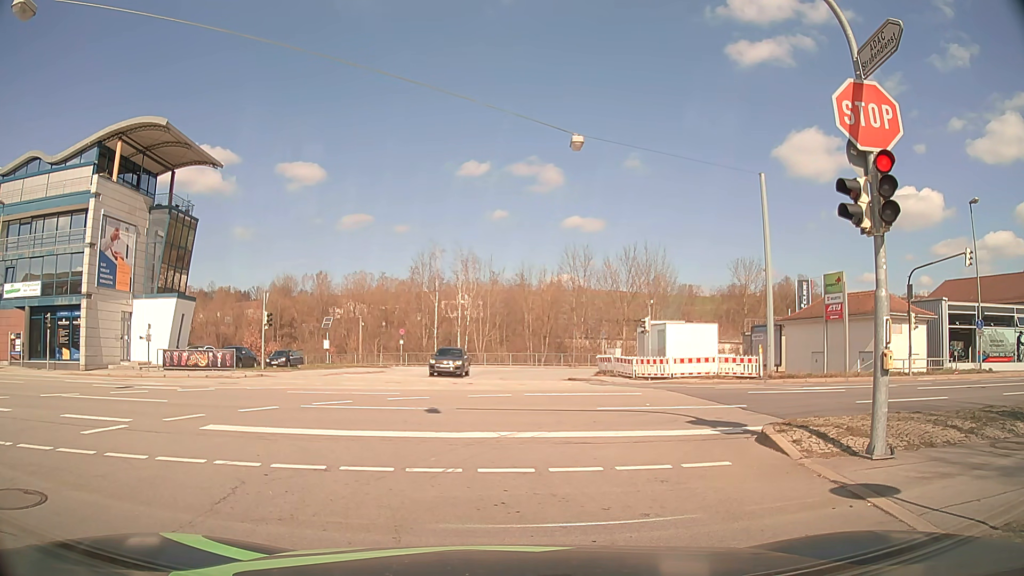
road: tertiary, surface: asphalt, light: Day
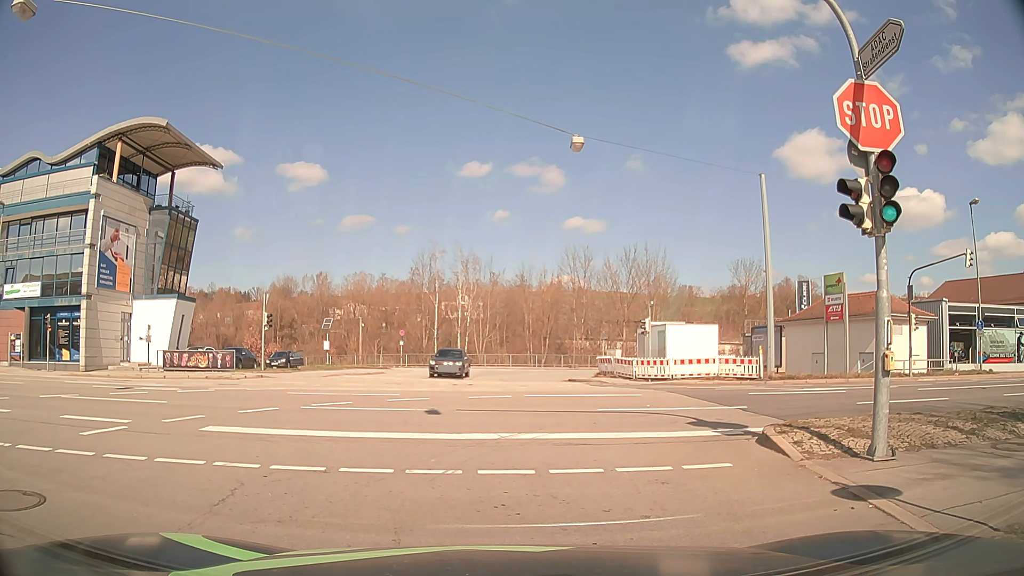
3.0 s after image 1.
(0.0, 0.0) m; 0°
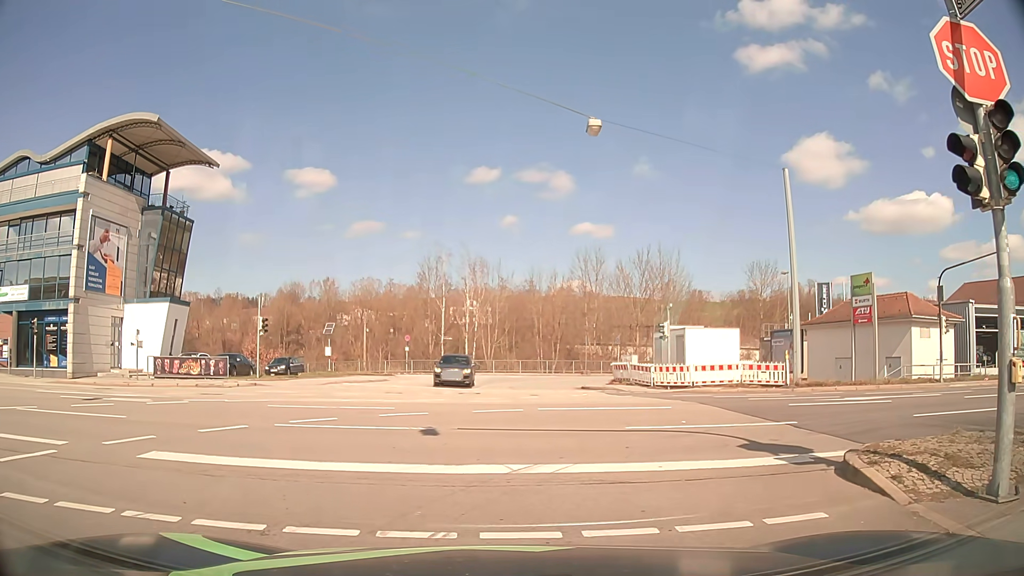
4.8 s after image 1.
(0.0, +2.3) m; -2°
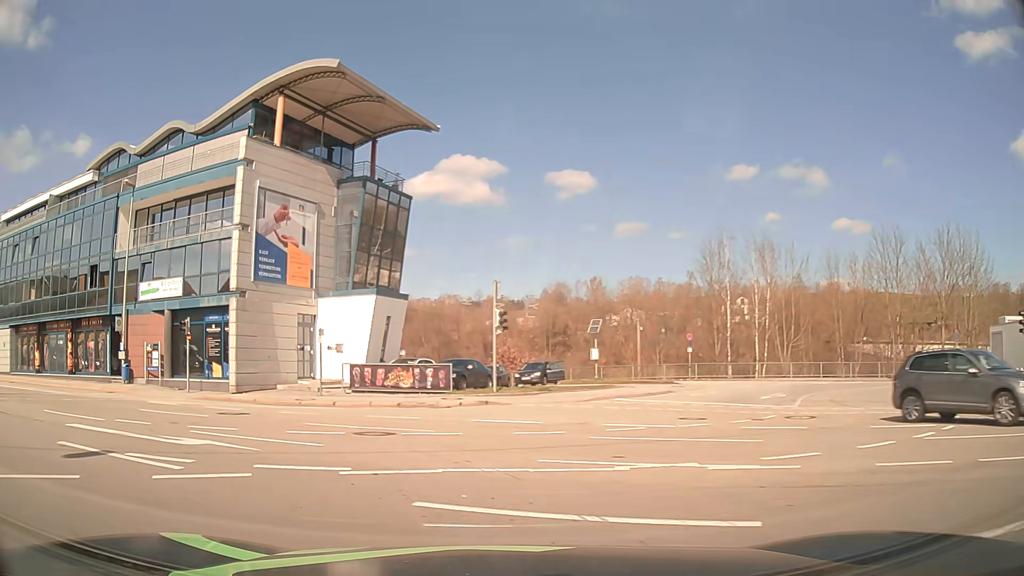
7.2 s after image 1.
(-1.2, +9.9) m; -21°
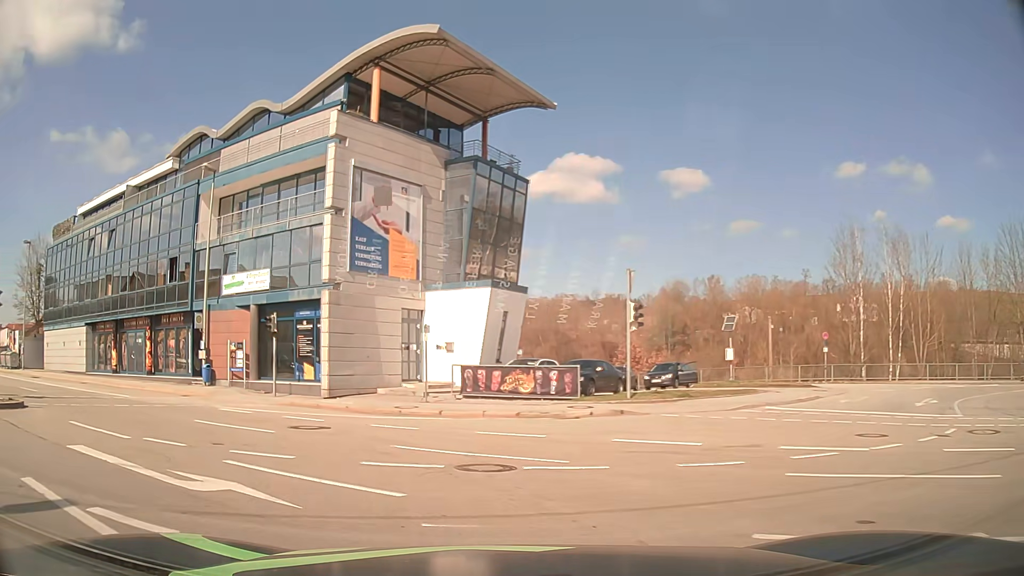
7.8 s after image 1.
(-0.3, +3.6) m; -10°
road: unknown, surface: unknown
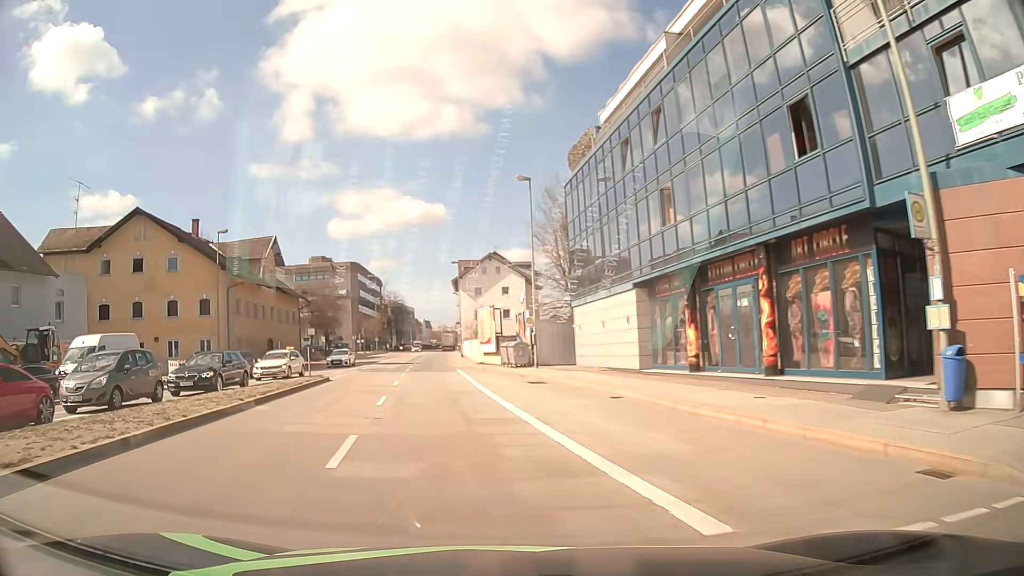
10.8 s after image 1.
(-9.7, +18.8) m; -50°
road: primary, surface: asphalt
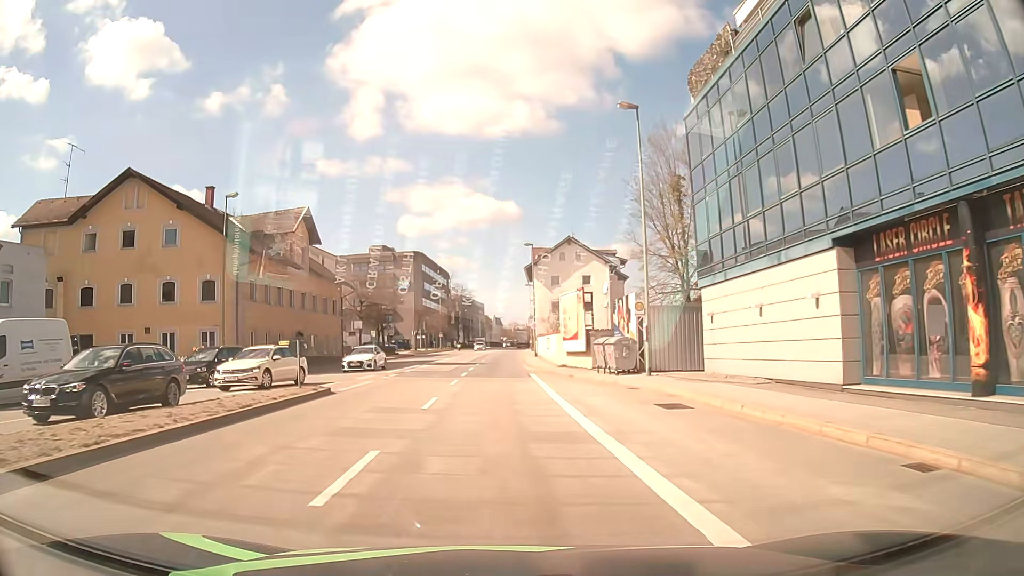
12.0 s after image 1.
(-1.0, +11.4) m; -8°
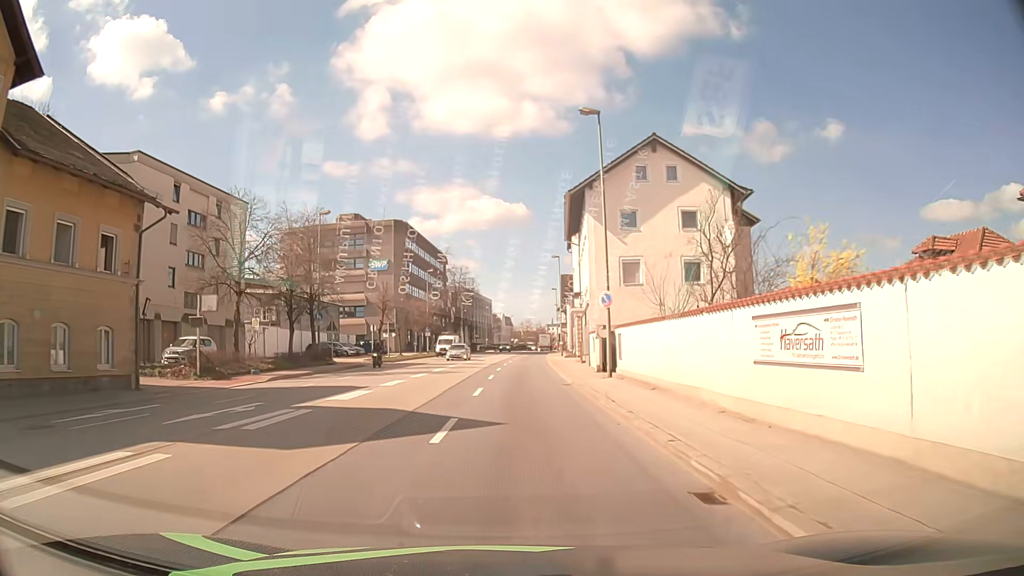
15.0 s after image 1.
(-0.3, +36.2) m; 0°
